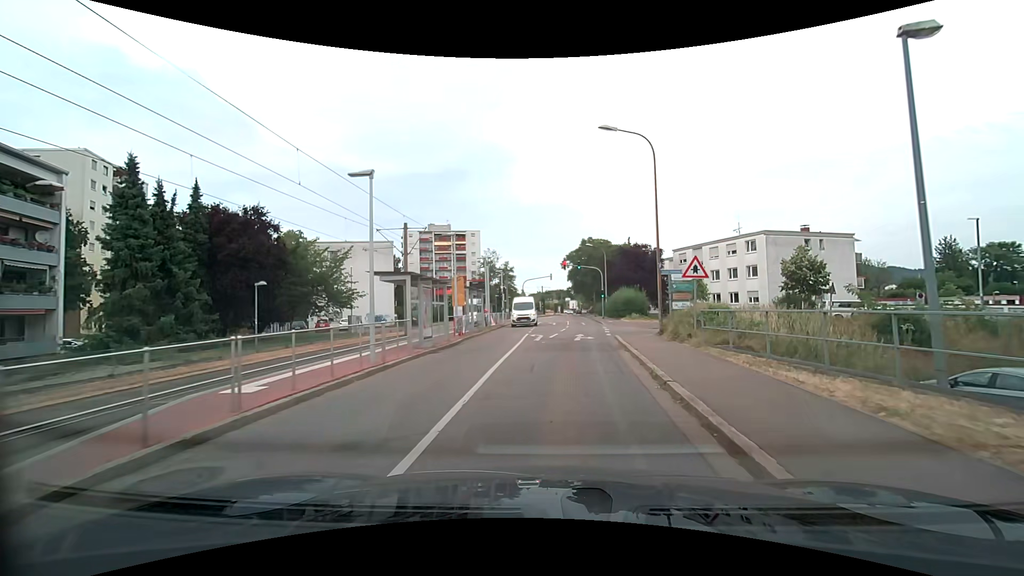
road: residential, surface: asphalt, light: Day
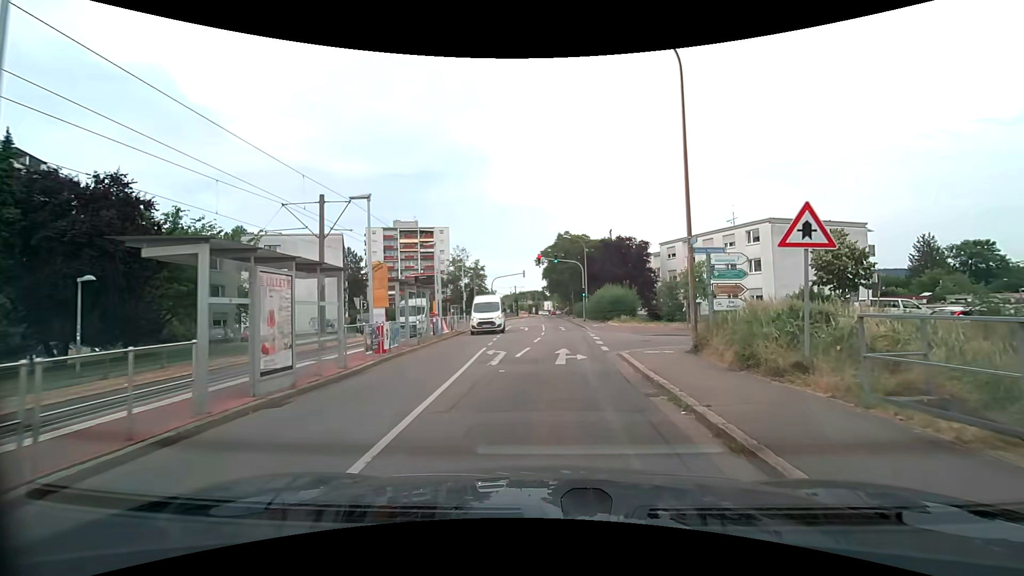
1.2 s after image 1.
(+0.2, +8.4) m; +3°
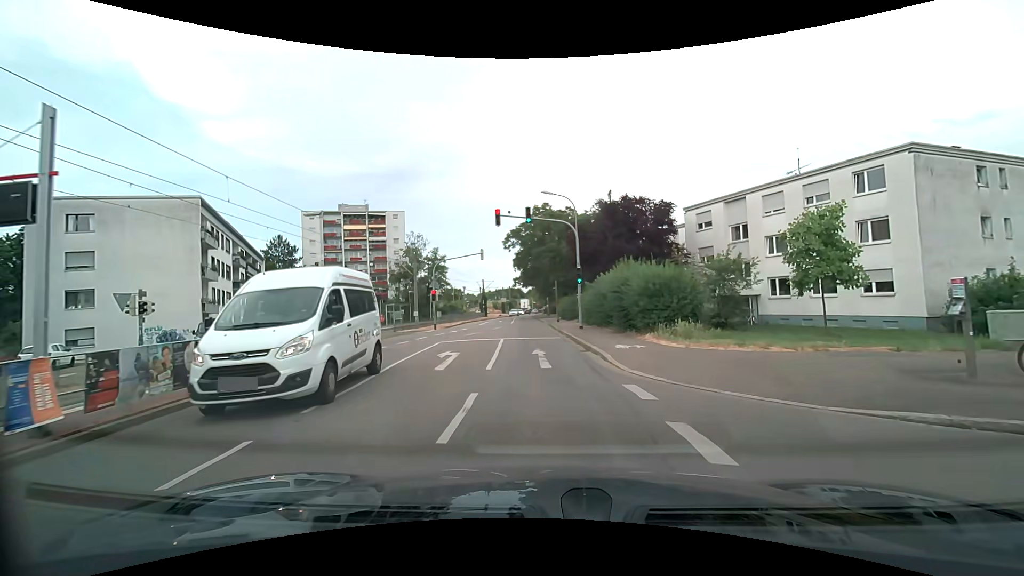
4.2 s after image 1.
(+0.6, +20.8) m; +2°
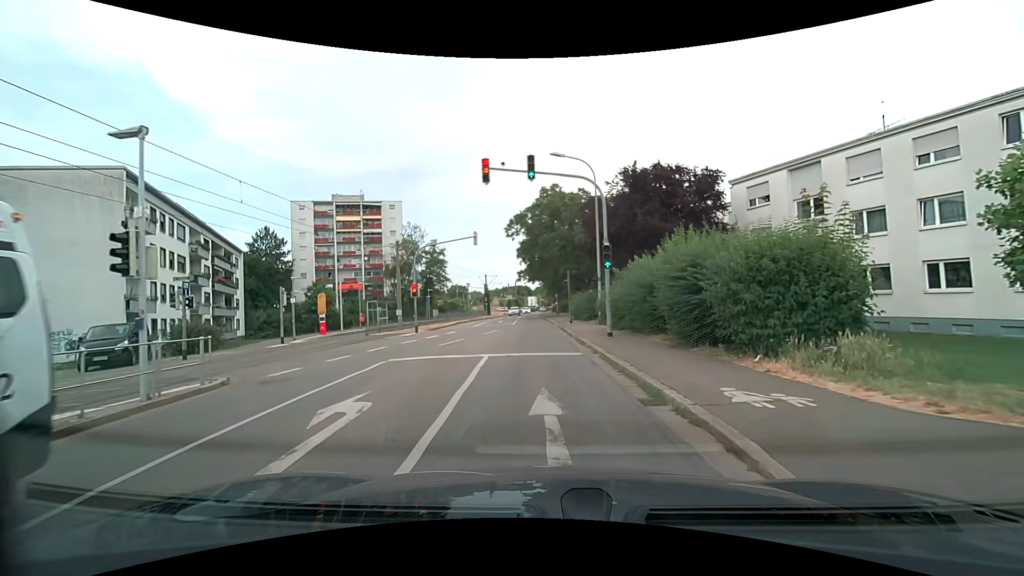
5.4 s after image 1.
(0.0, +8.2) m; 0°
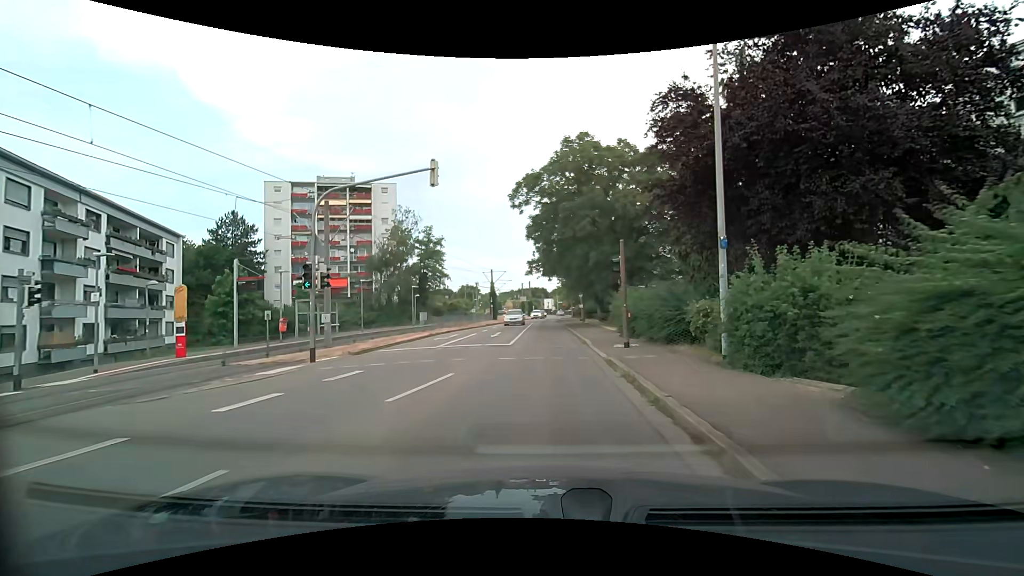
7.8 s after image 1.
(-0.2, +16.2) m; -2°
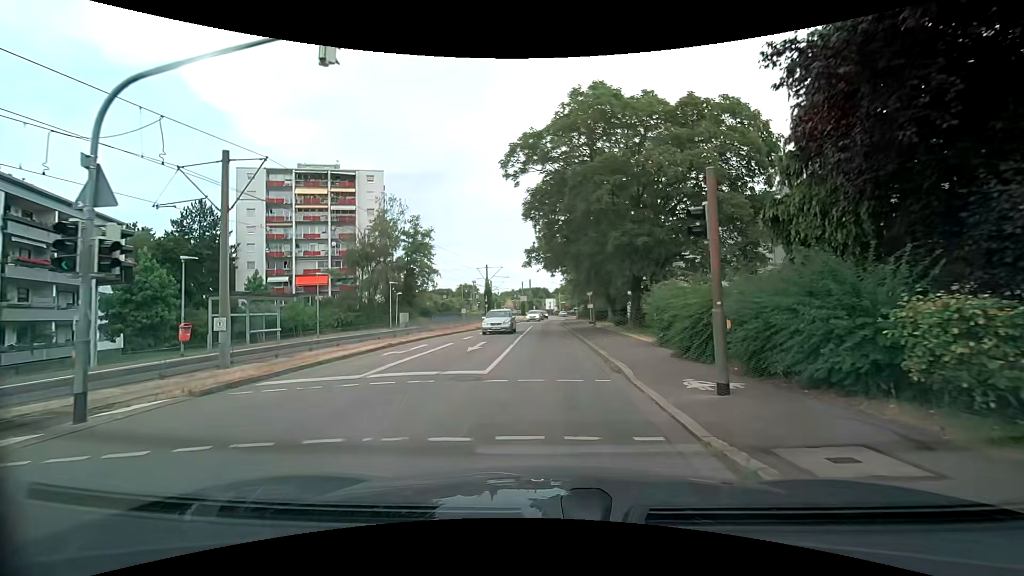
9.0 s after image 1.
(0.0, +8.1) m; 0°
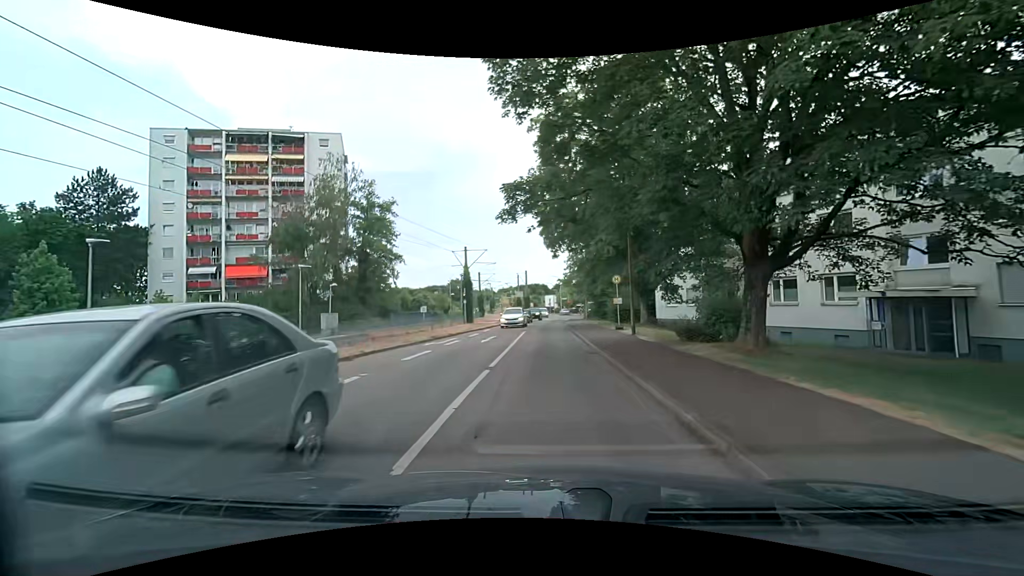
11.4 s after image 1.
(-0.1, +16.1) m; 0°
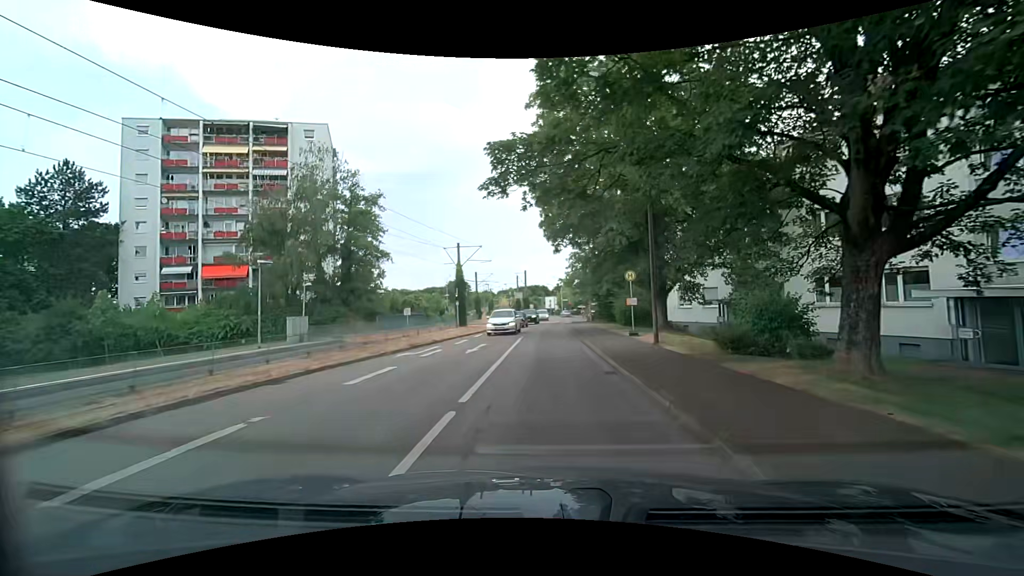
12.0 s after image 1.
(0.0, +4.0) m; 0°
